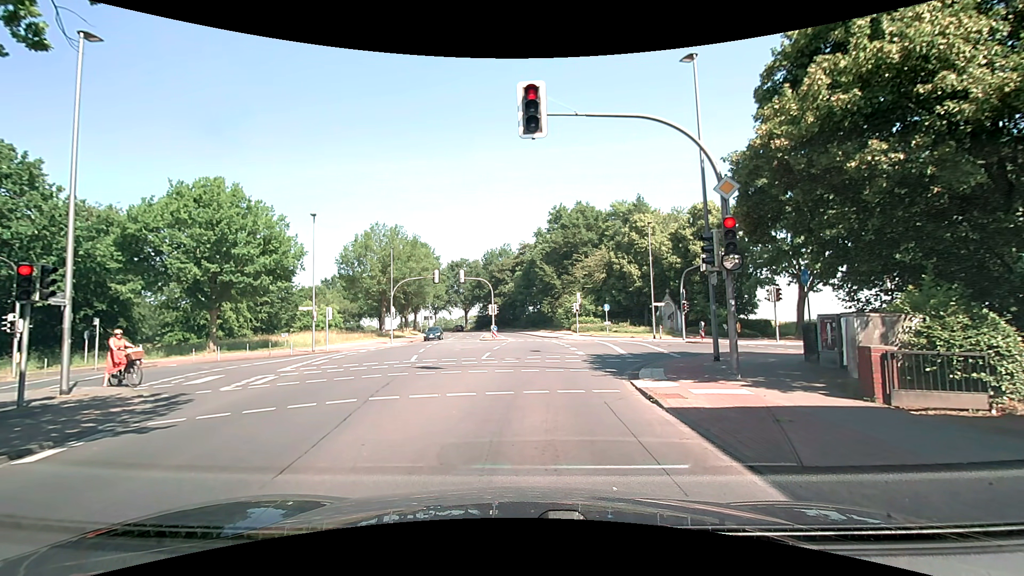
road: tertiary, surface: asphalt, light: Day
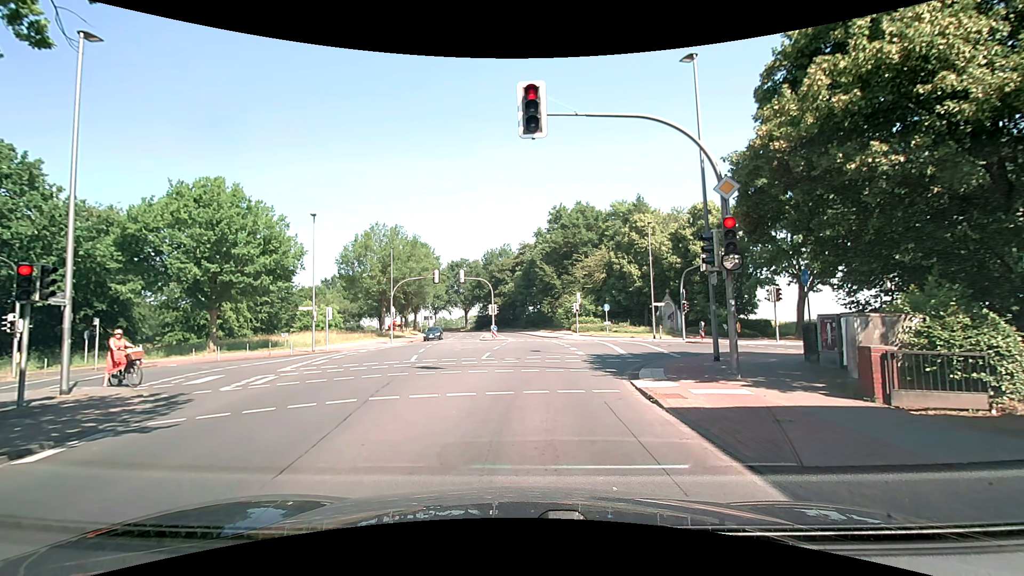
(0.0, 0.0) m; 0°
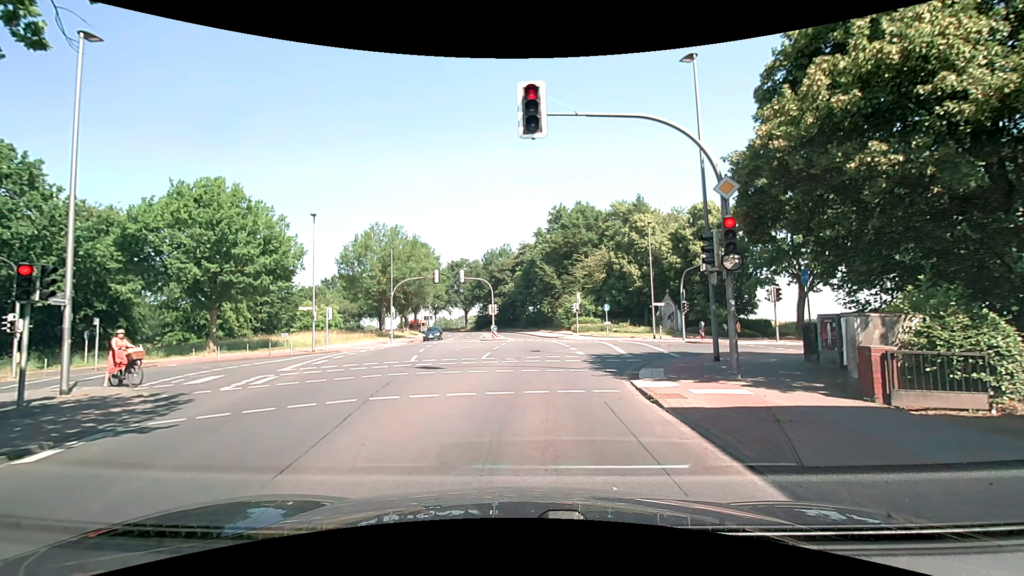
(0.0, 0.0) m; 0°
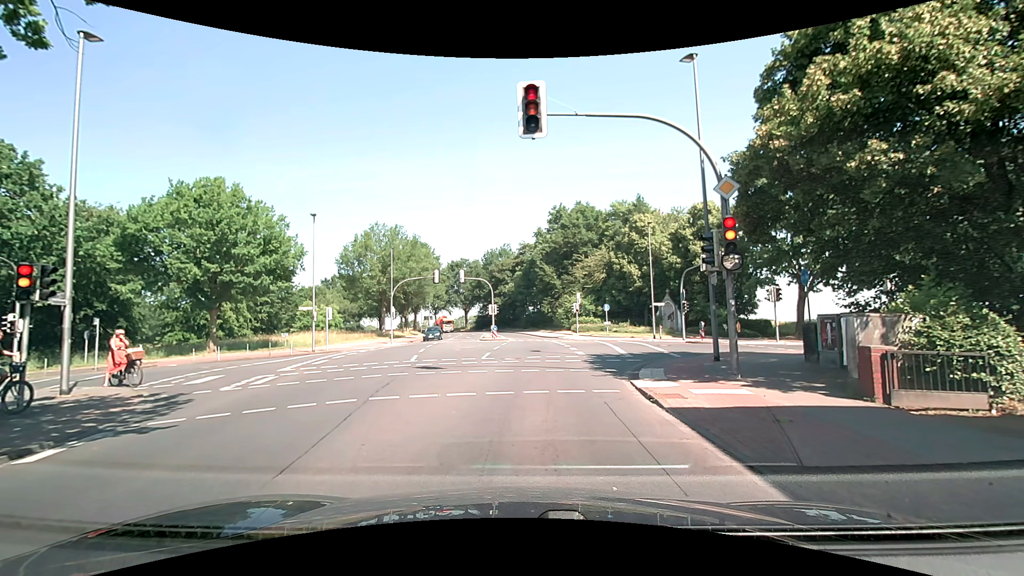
(0.0, 0.0) m; 0°
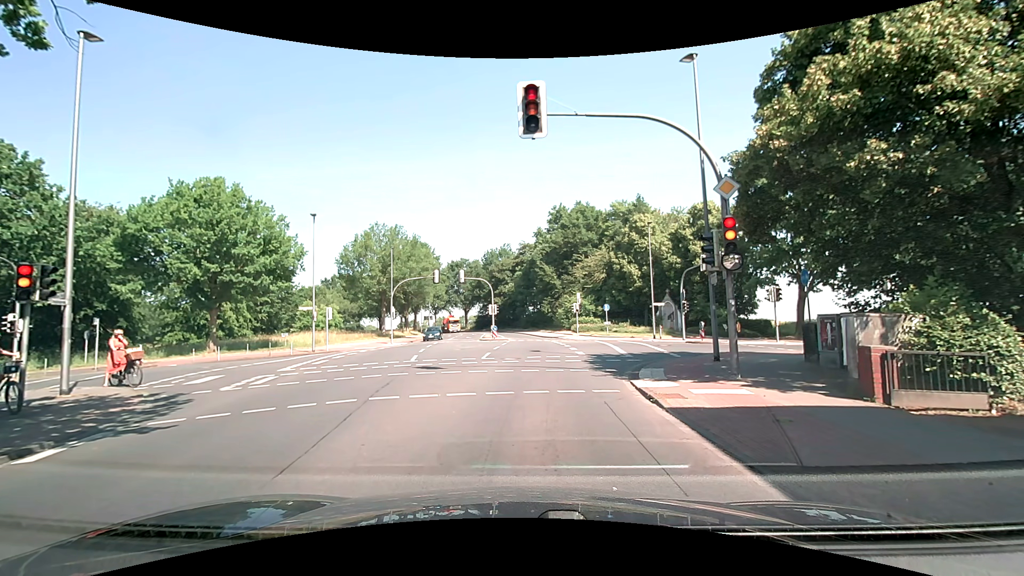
(0.0, 0.0) m; 0°
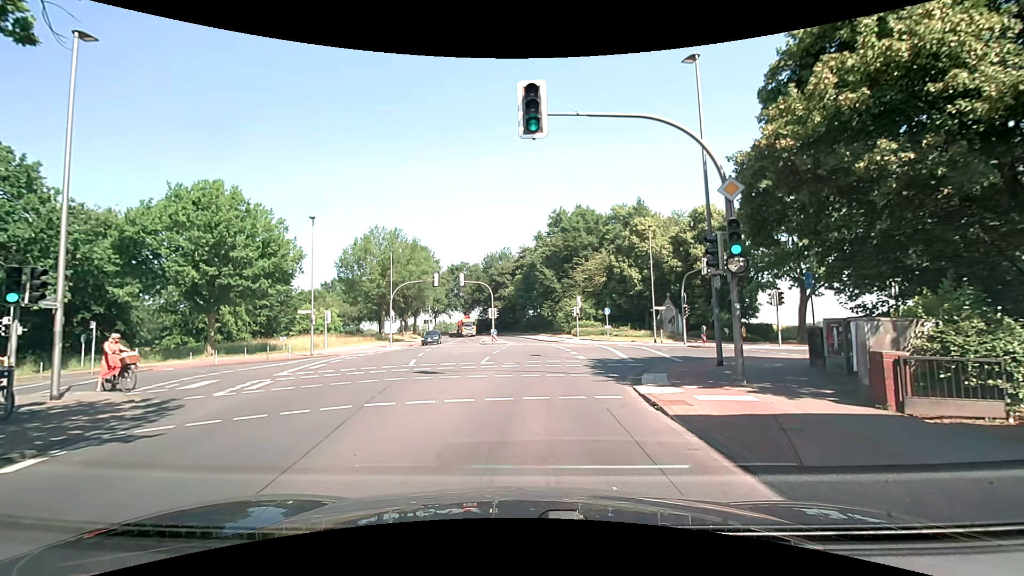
(0.0, +0.3) m; 0°
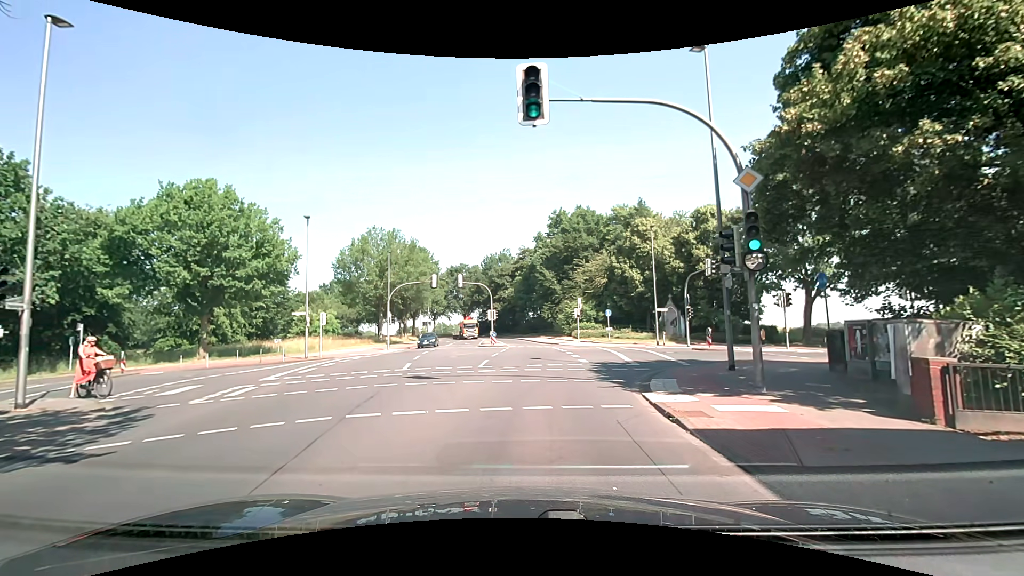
(0.0, +1.0) m; +1°
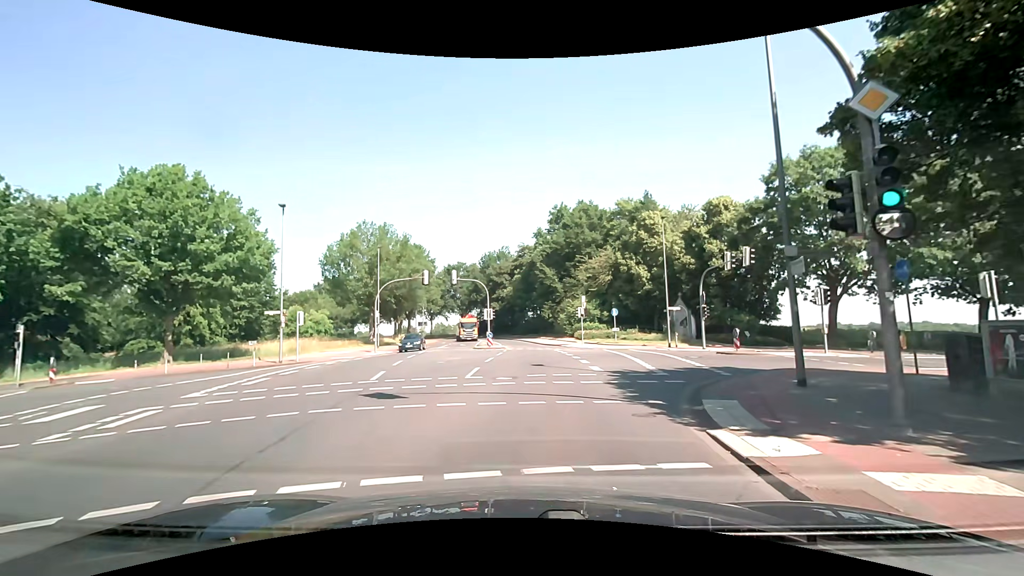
(+0.1, +3.9) m; +1°
(0, +10) (0, +20) (0, +30) (0, +40) (0, +50) (-1, +60) (-3, +70) (-5, +80) (-7, +89) (-10, +99) m
